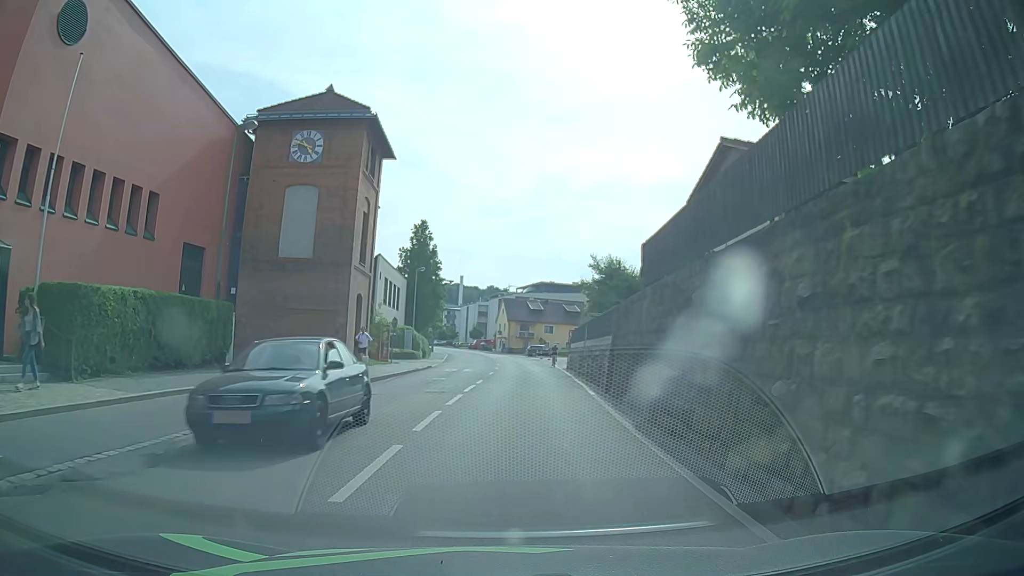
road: tertiary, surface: asphalt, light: Day
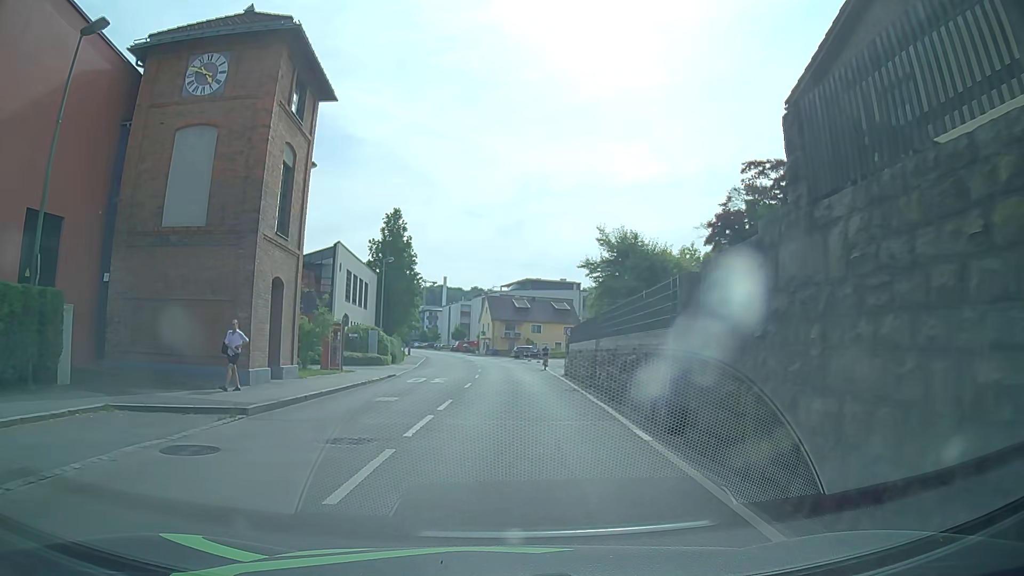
(+0.2, +8.9) m; +3°
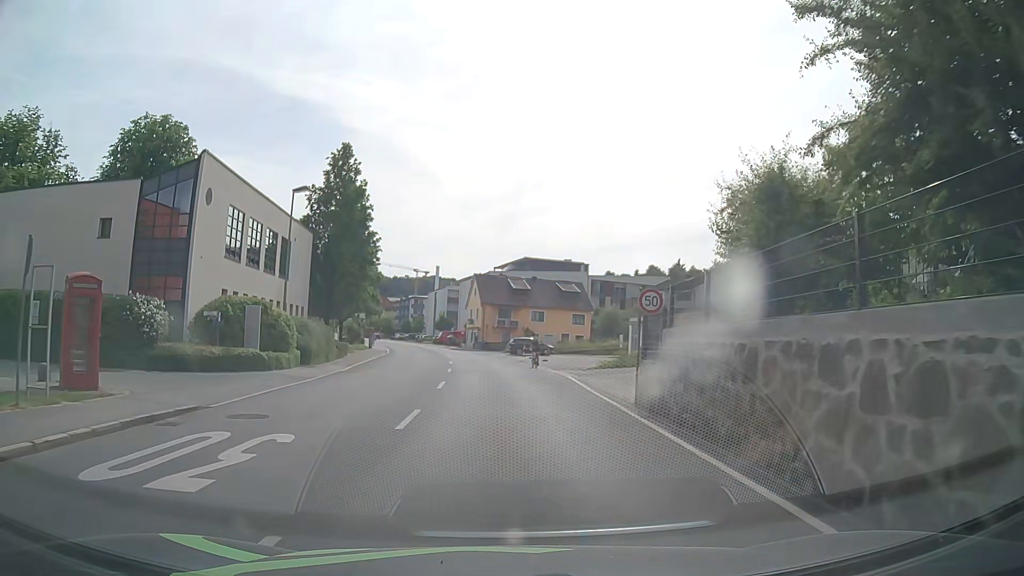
(-0.5, +22.4) m; -1°
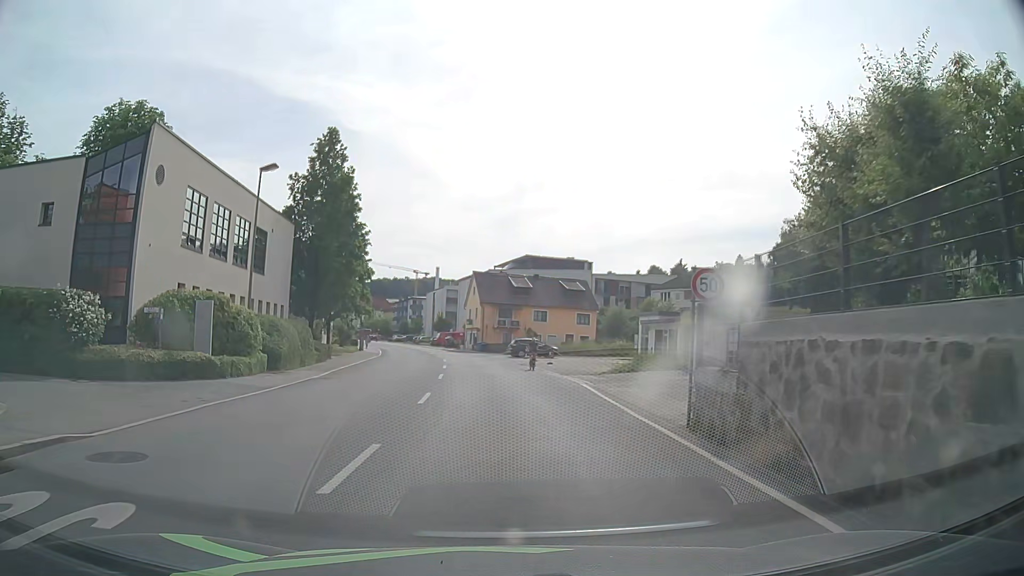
(0.0, +4.6) m; 0°
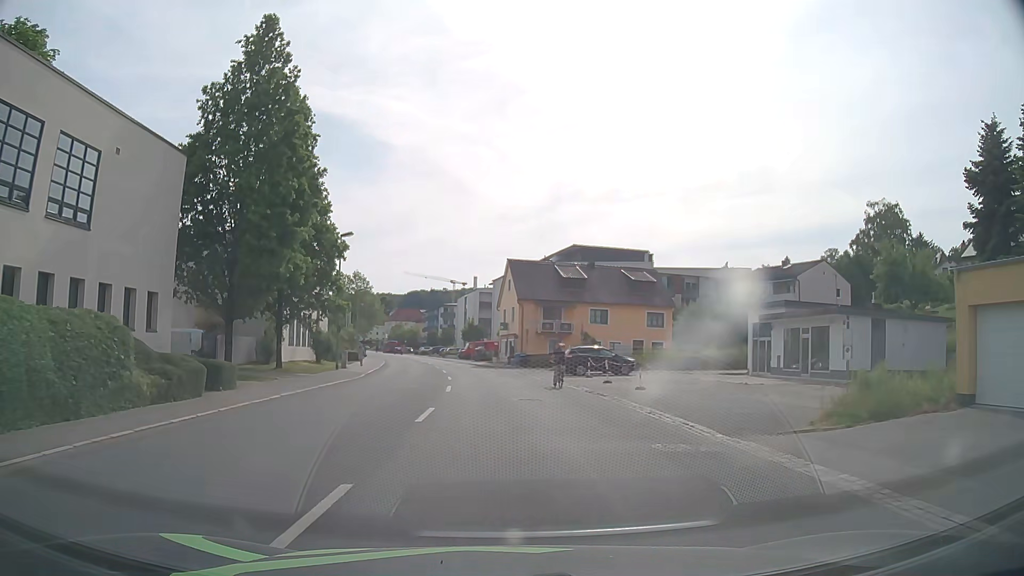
(-0.5, +20.8) m; -4°
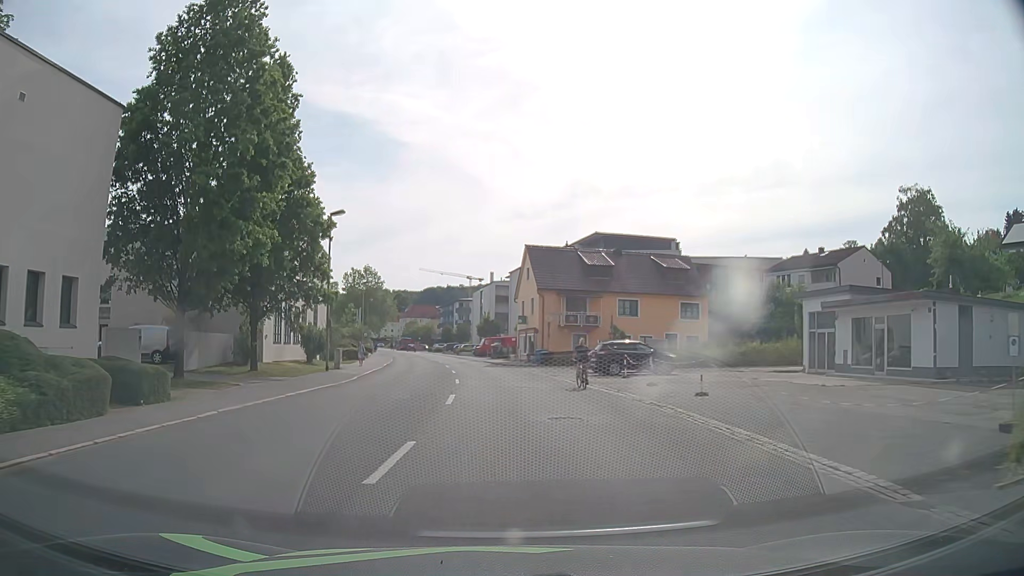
(-0.1, +6.2) m; -1°
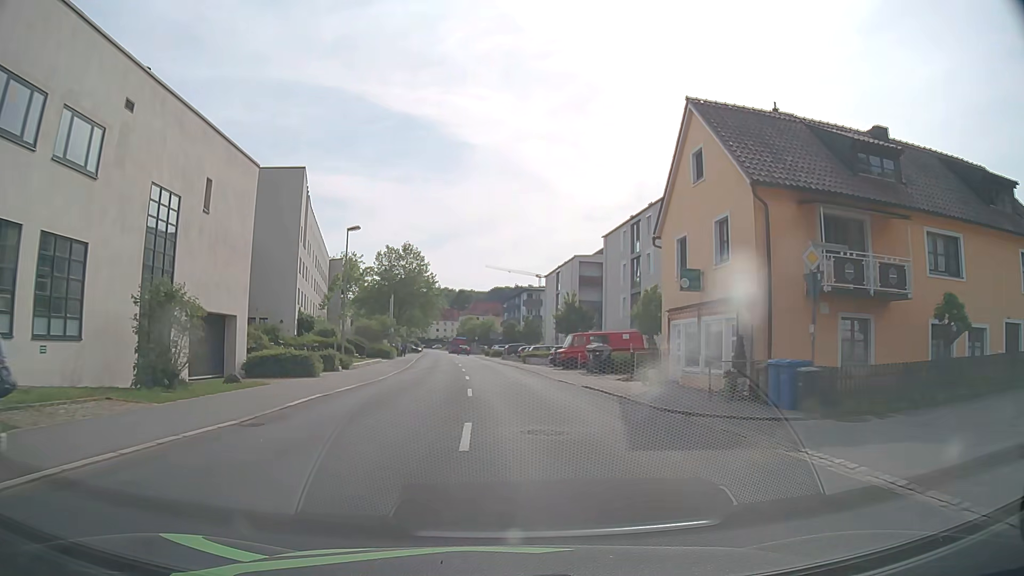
(-2.0, +34.3) m; -6°
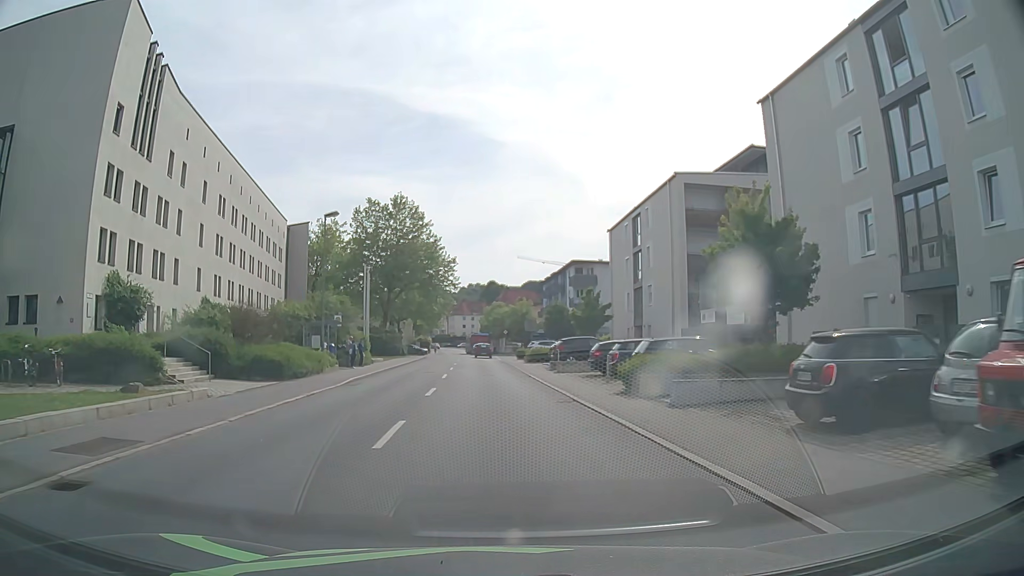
(-0.7, +36.3) m; -3°
(0, +10) (0, +20) (-1, +30) (-1, +40) (-2, +50) (-2, +60) (-3, +70) (-3, +80) (-4, +90) (-5, +100) m
